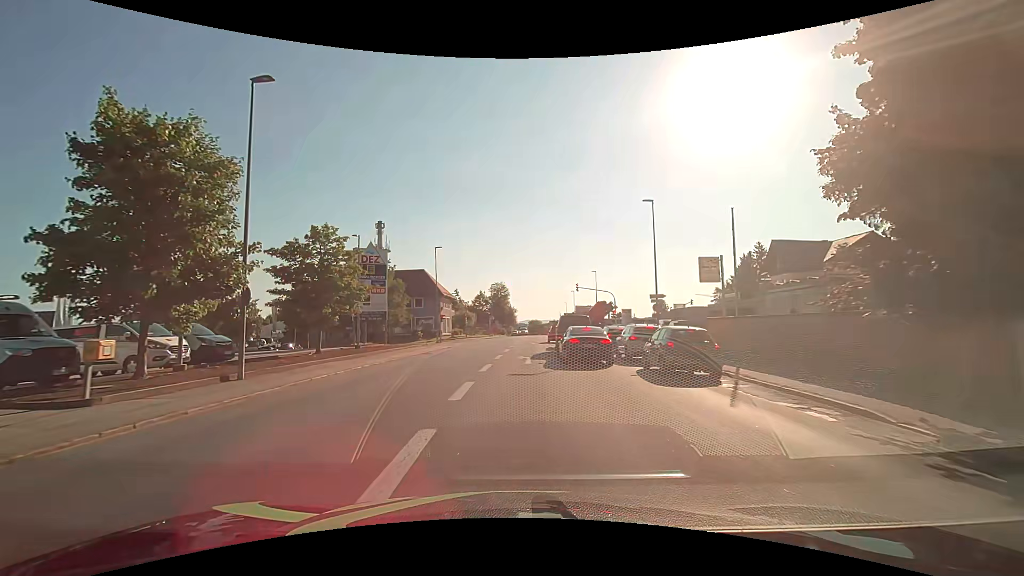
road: tertiary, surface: asphalt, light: Day
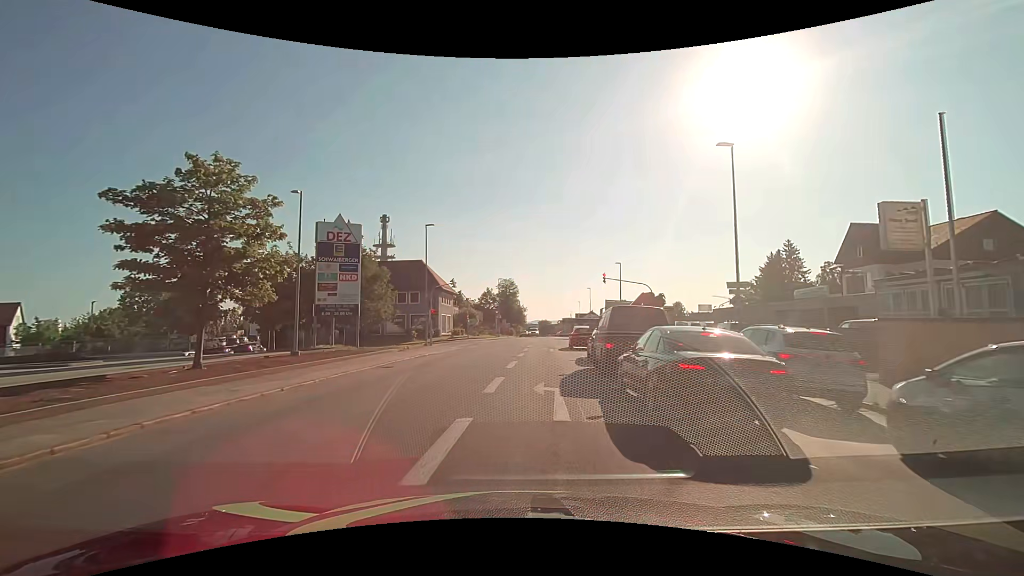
(-0.1, +11.2) m; -1°
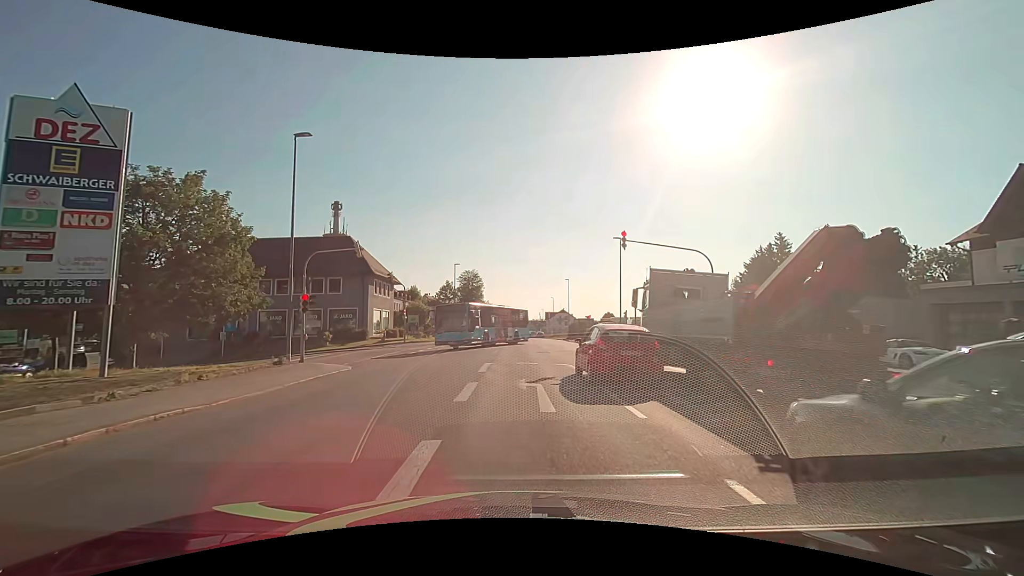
(+0.7, +19.2) m; +4°
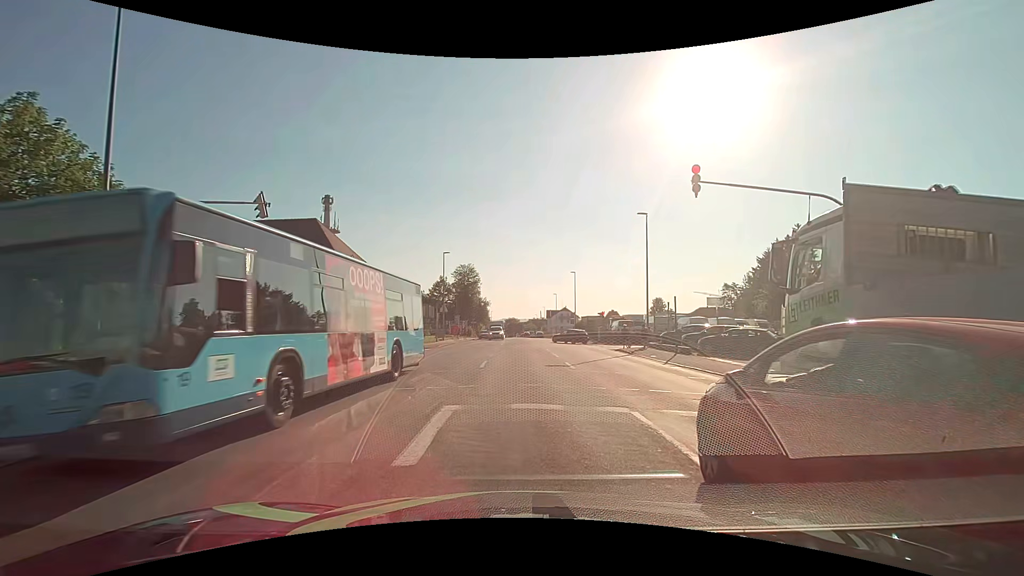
(0.0, +9.6) m; 0°
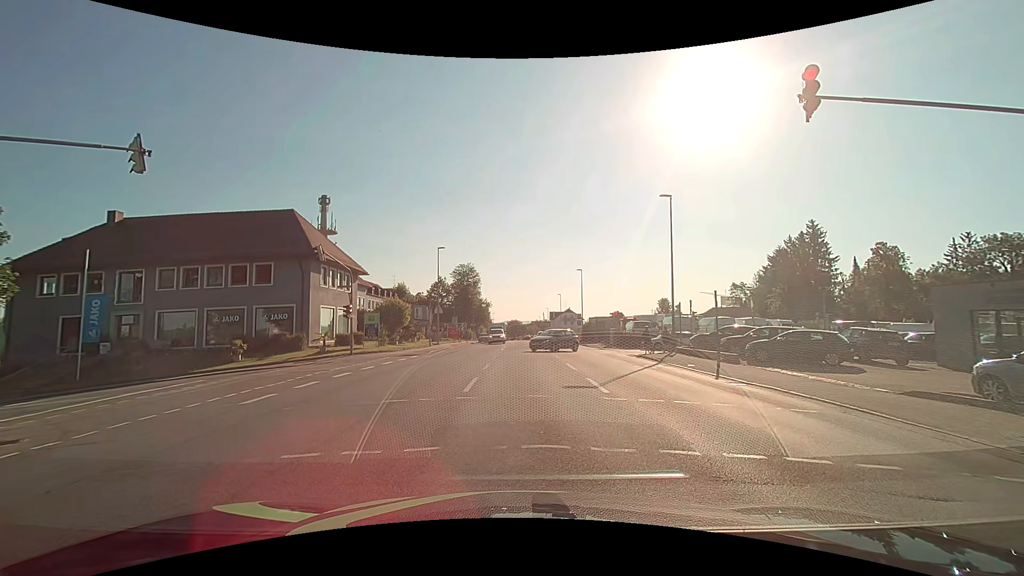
(+0.1, +5.1) m; +2°
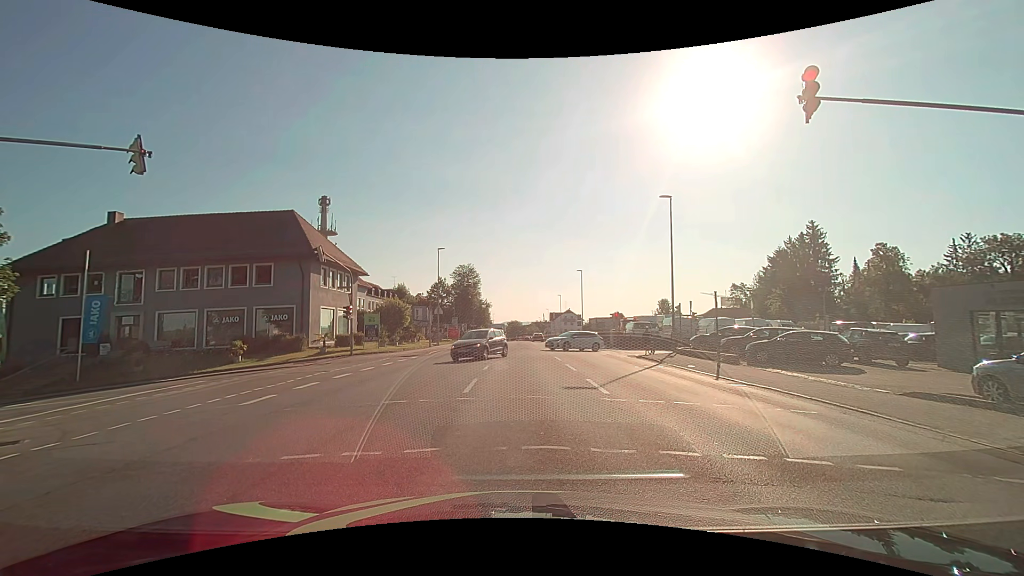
(0.0, 0.0) m; 0°
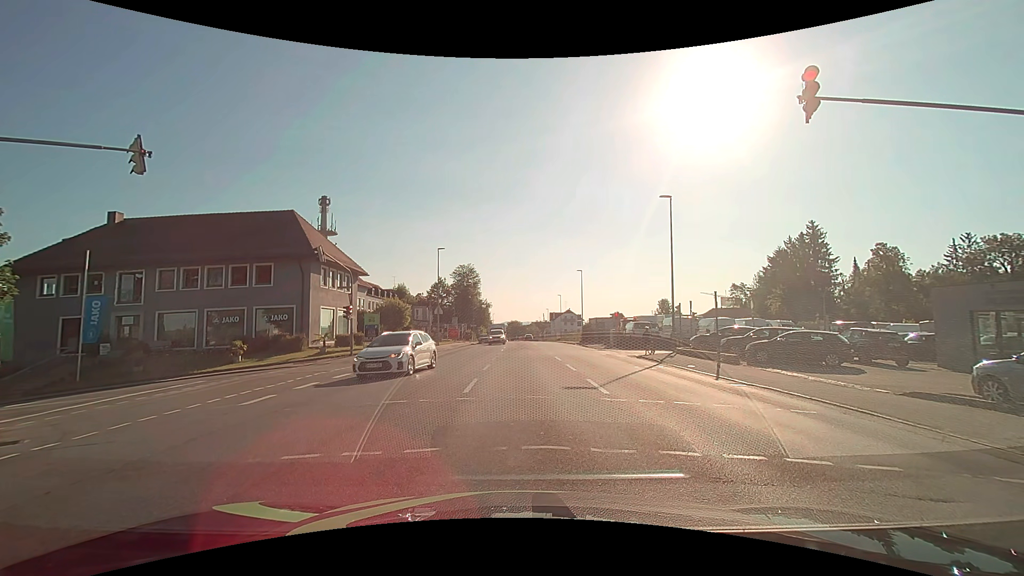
(0.0, 0.0) m; 0°
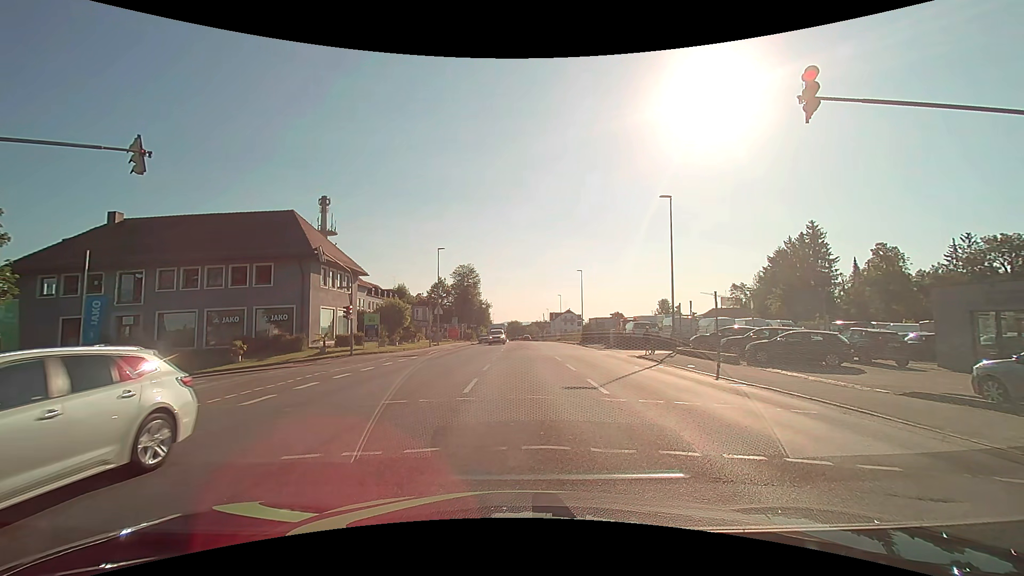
(0.0, 0.0) m; 0°
